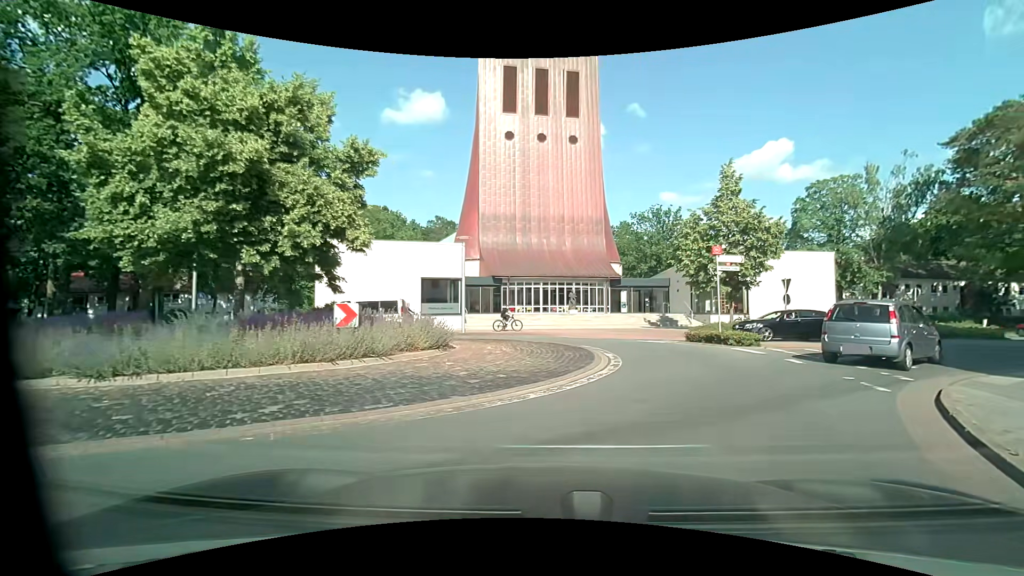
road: residential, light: Day
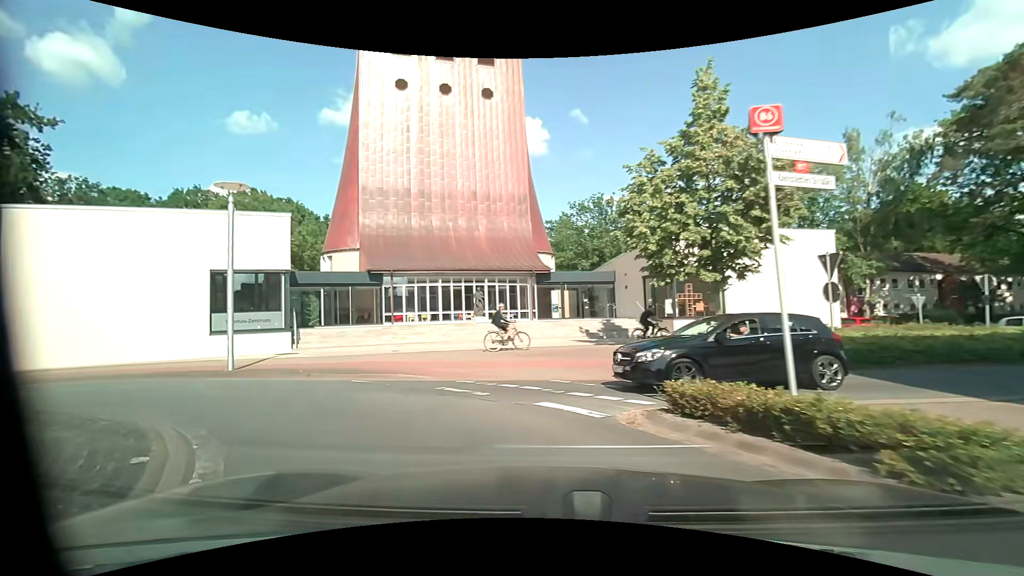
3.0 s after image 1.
(+2.9, +13.8) m; +5°
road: tertiary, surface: asphalt
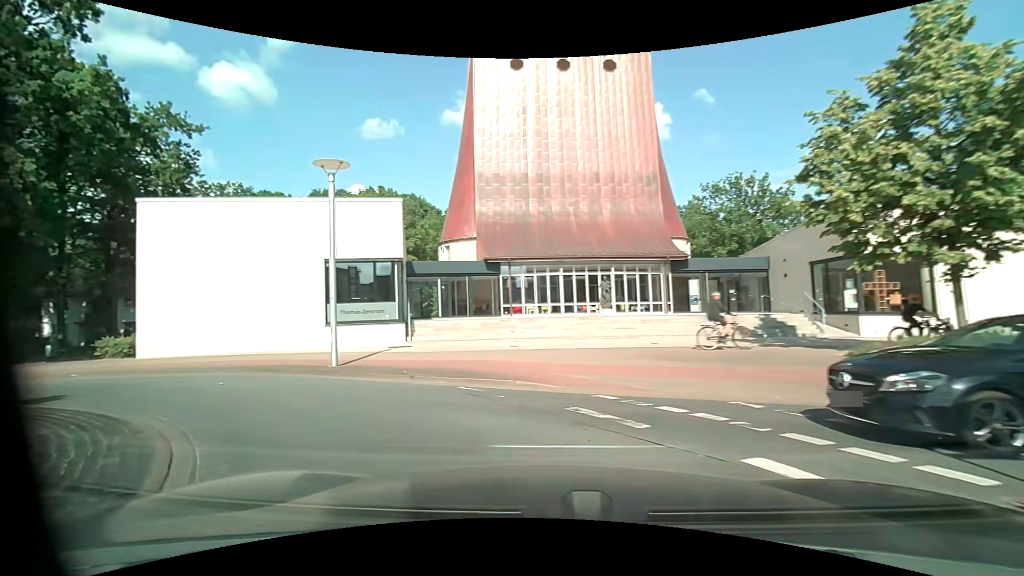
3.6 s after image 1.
(-0.3, +2.9) m; -13°
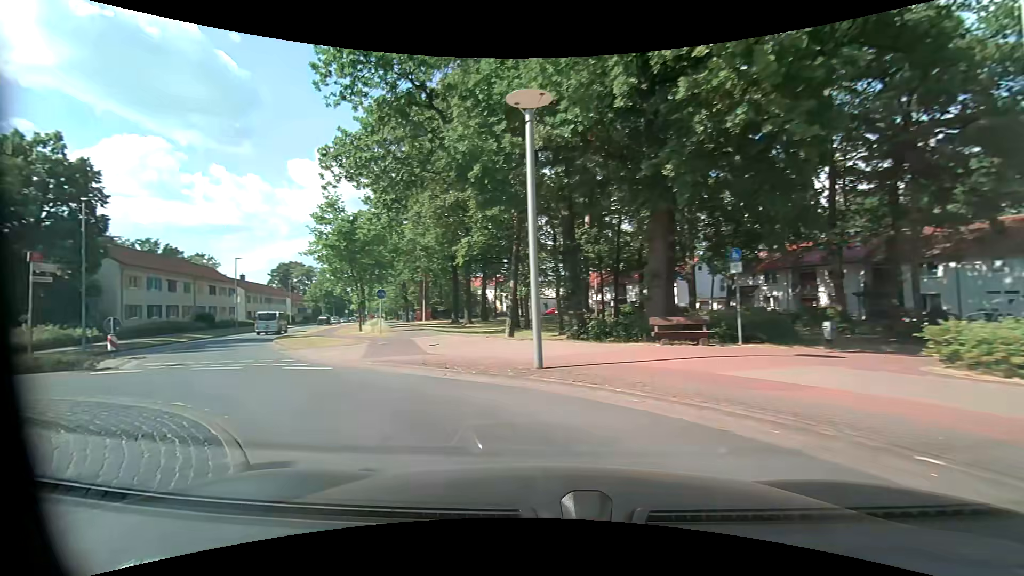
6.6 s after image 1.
(-8.7, +11.2) m; -77°
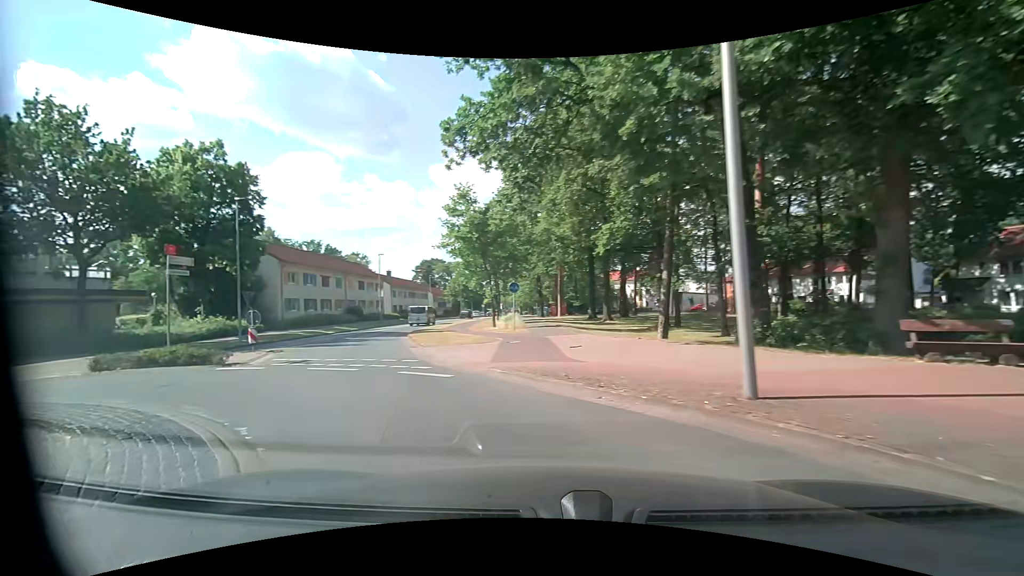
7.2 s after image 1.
(-0.4, +3.2) m; -14°
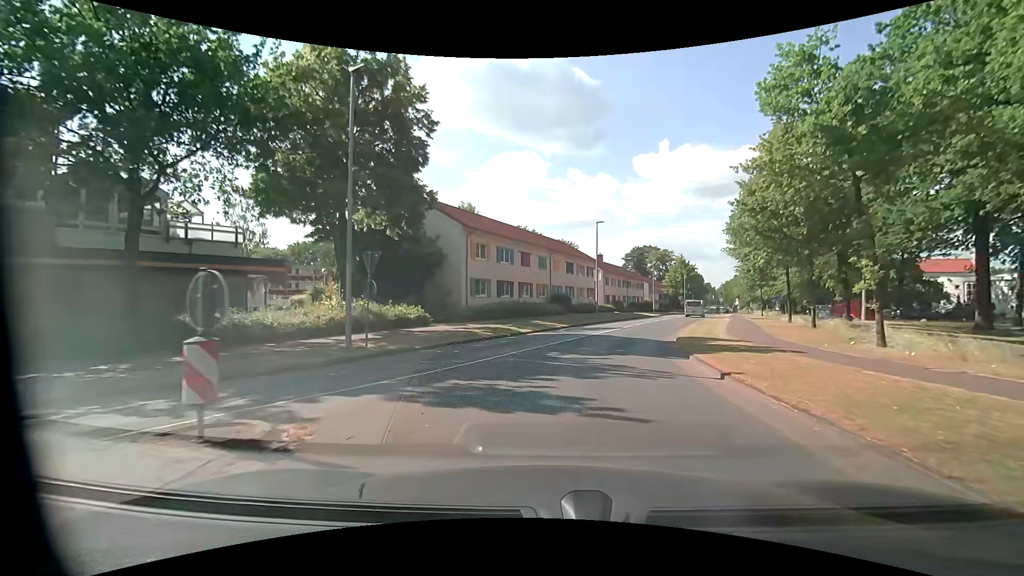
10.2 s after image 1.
(-6.0, +16.0) m; -23°
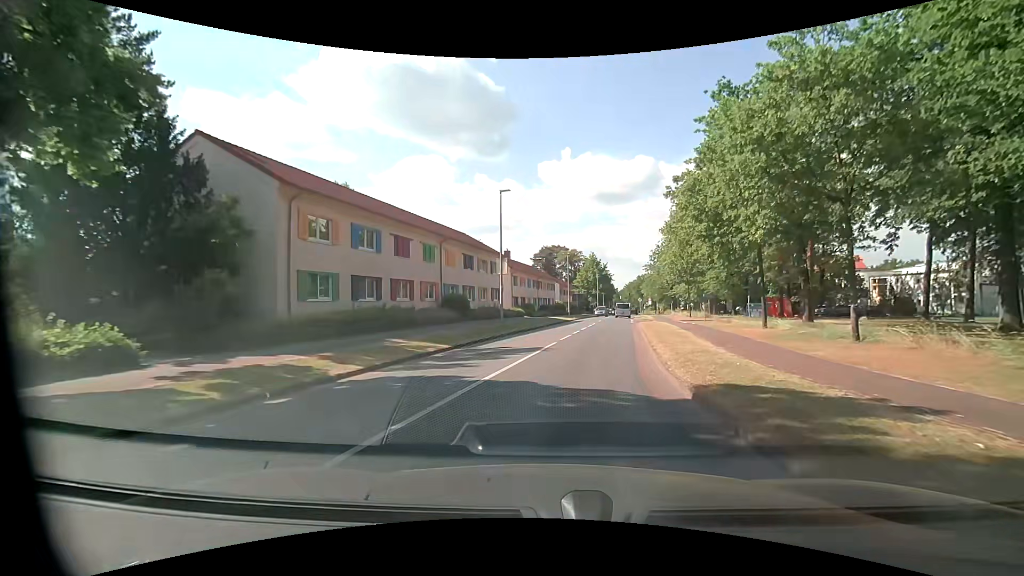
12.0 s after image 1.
(+1.1, +12.6) m; +11°
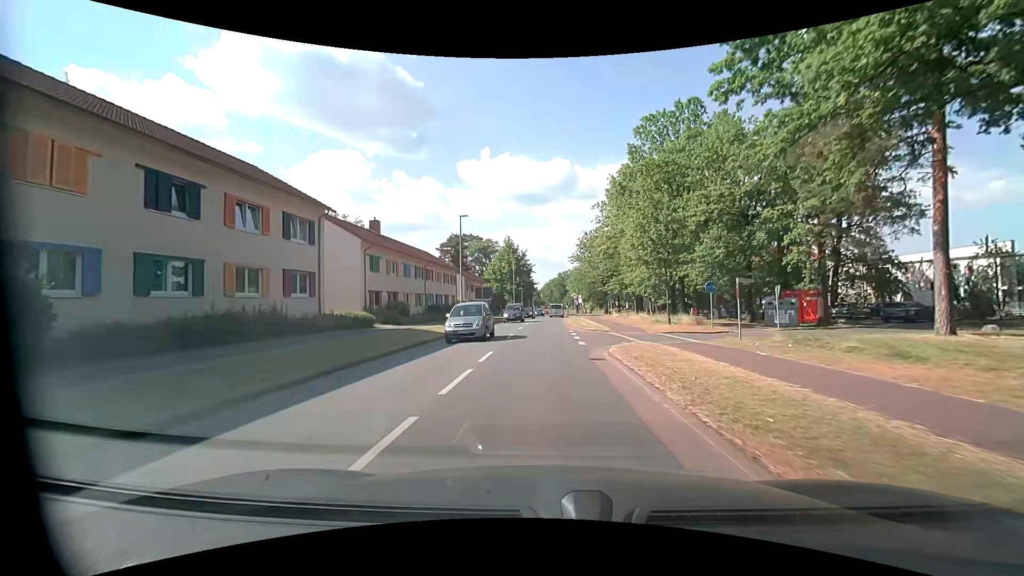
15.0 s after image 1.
(+2.7, +25.6) m; +9°
(0, +10) (0, +20) (0, +30) (-1, +40) (-1, +50) (0, +60) (0, +70) (+1, +80) (+1, +90) (+1, +100) m
